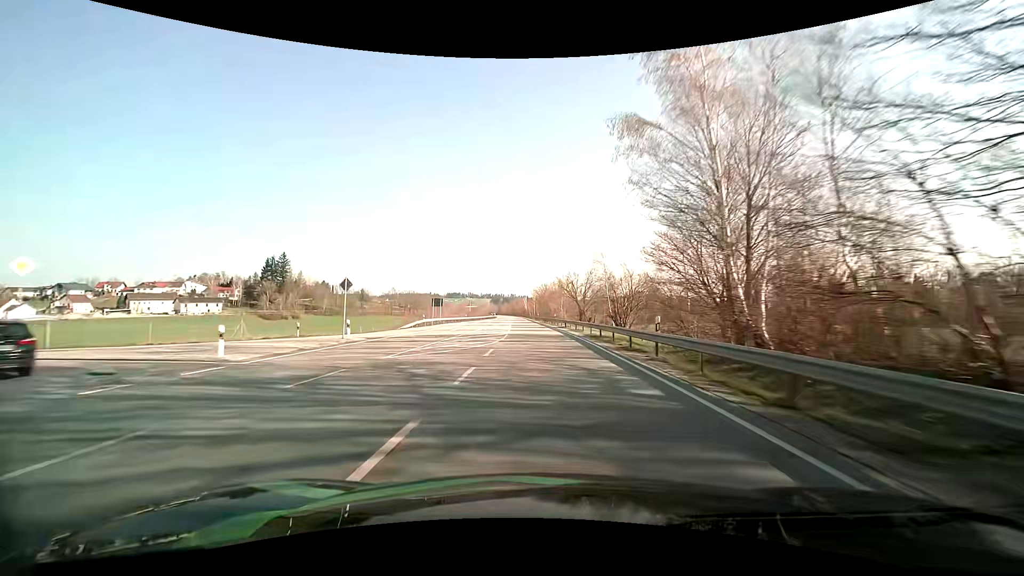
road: primary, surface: asphalt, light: Day
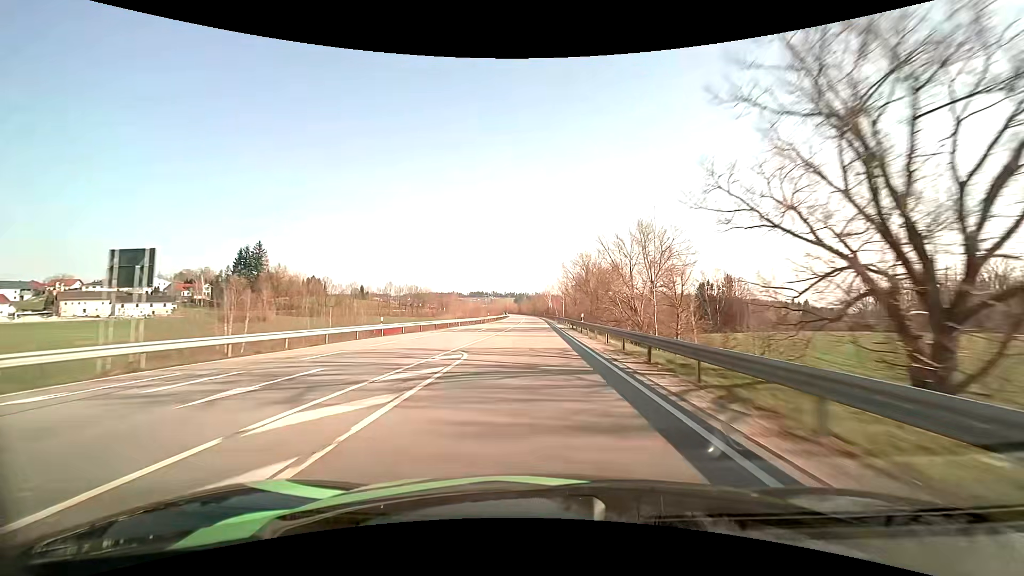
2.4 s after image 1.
(-1.4, +62.4) m; -3°
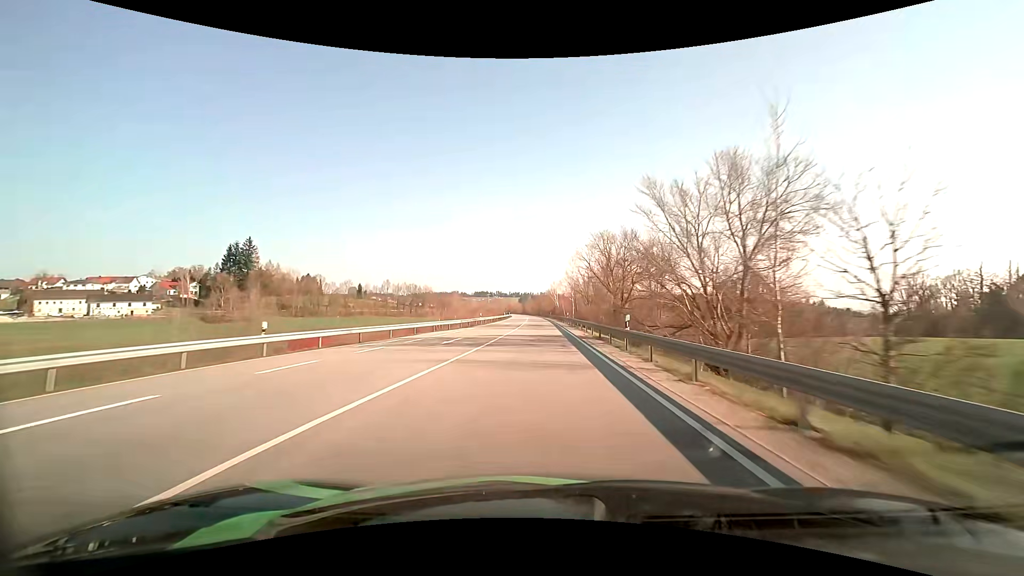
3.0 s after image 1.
(-0.1, +15.6) m; -1°
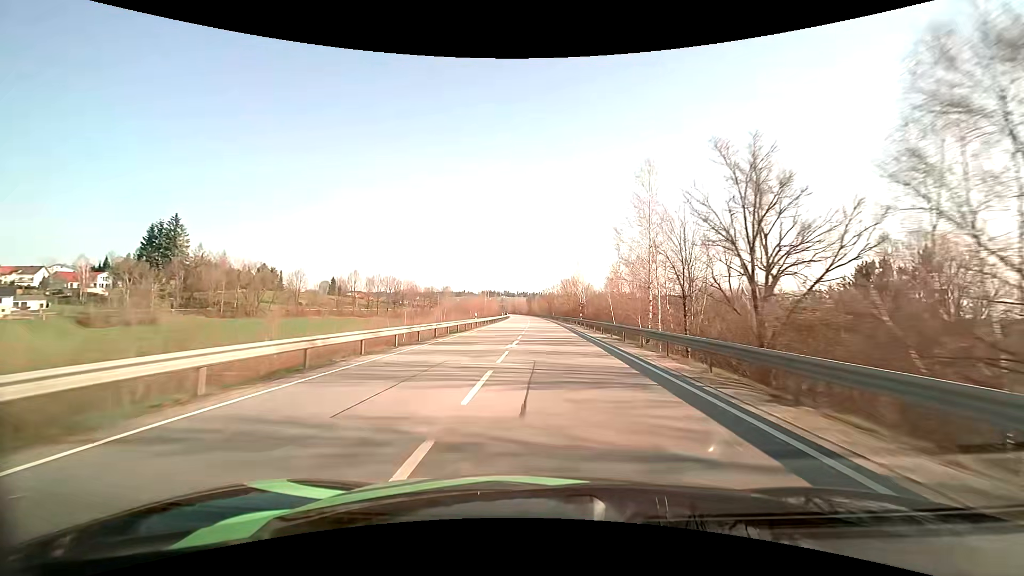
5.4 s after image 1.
(-0.6, +62.4) m; -1°
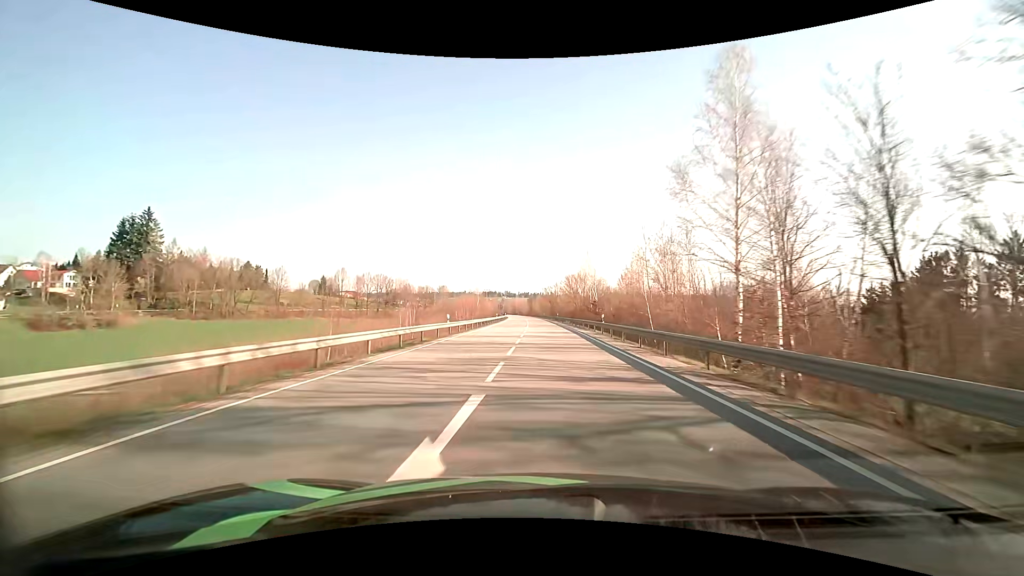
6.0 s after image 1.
(0.0, +15.7) m; 0°
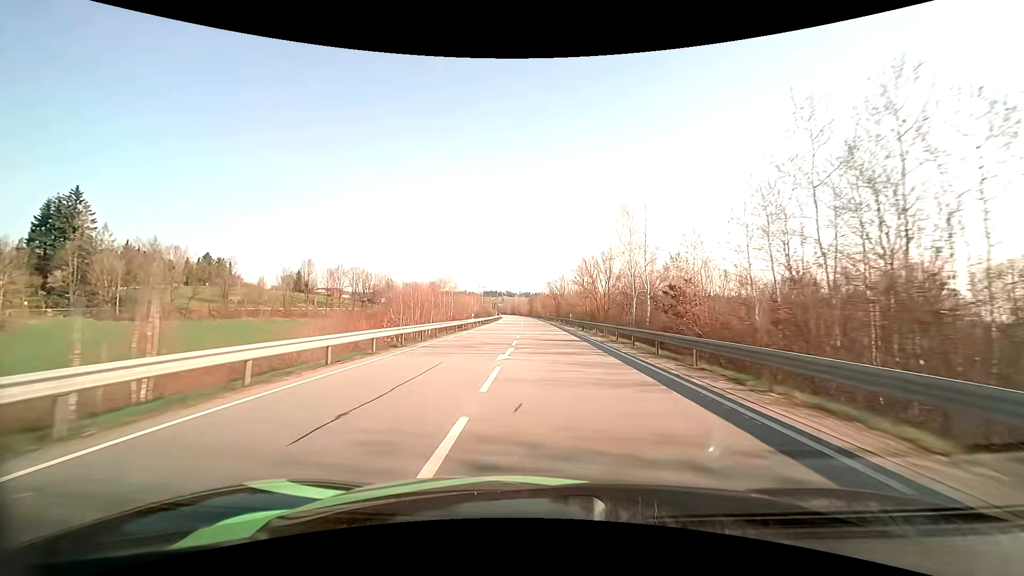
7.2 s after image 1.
(0.0, +31.4) m; 0°
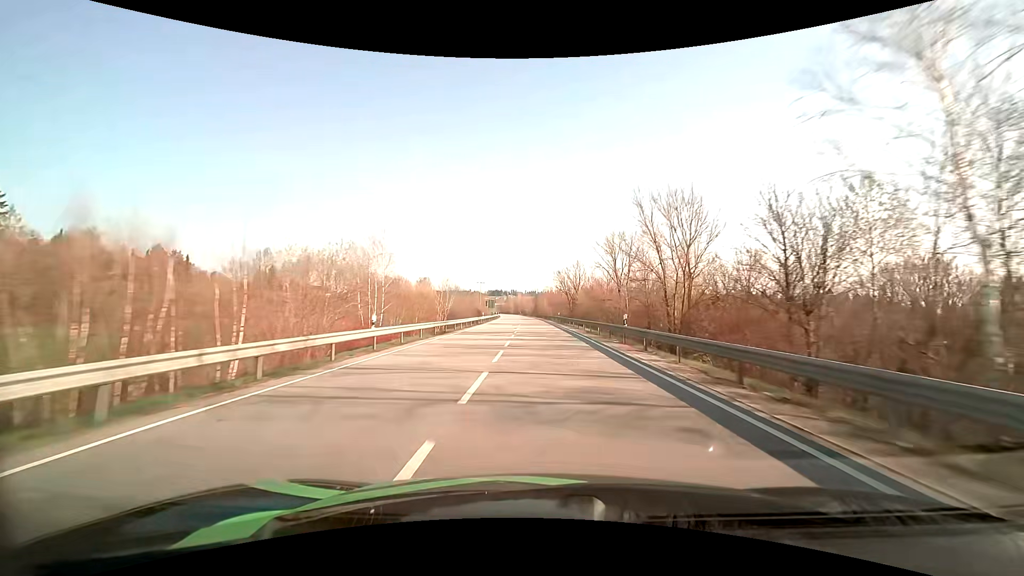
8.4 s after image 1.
(-0.1, +31.5) m; -1°
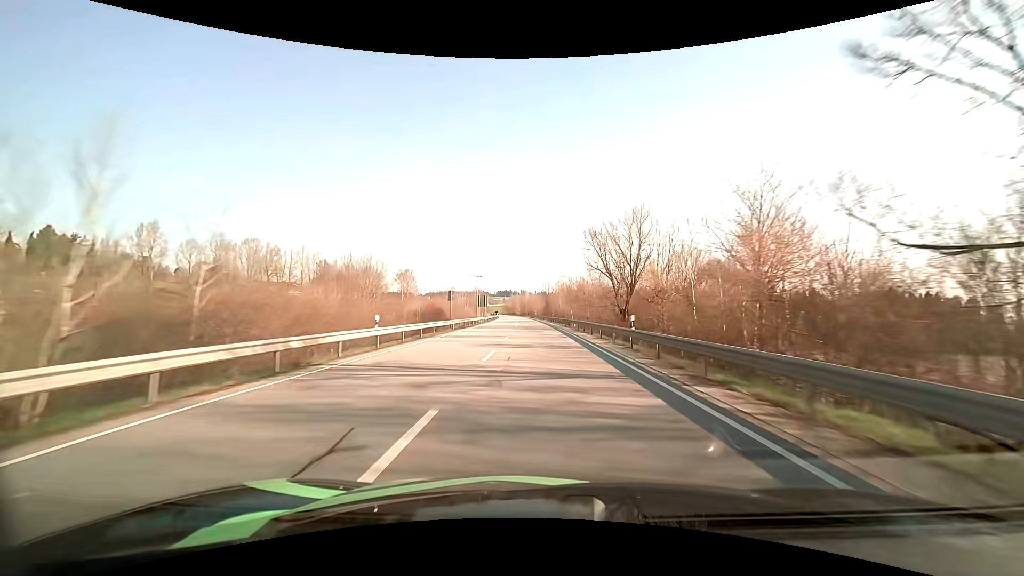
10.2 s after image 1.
(-0.5, +47.2) m; -1°
(0, +10) (0, +20) (0, +30) (0, +40) (-1, +50) (-1, +60) (-1, +70) (-2, +80) (-2, +90) (-2, +100) m
